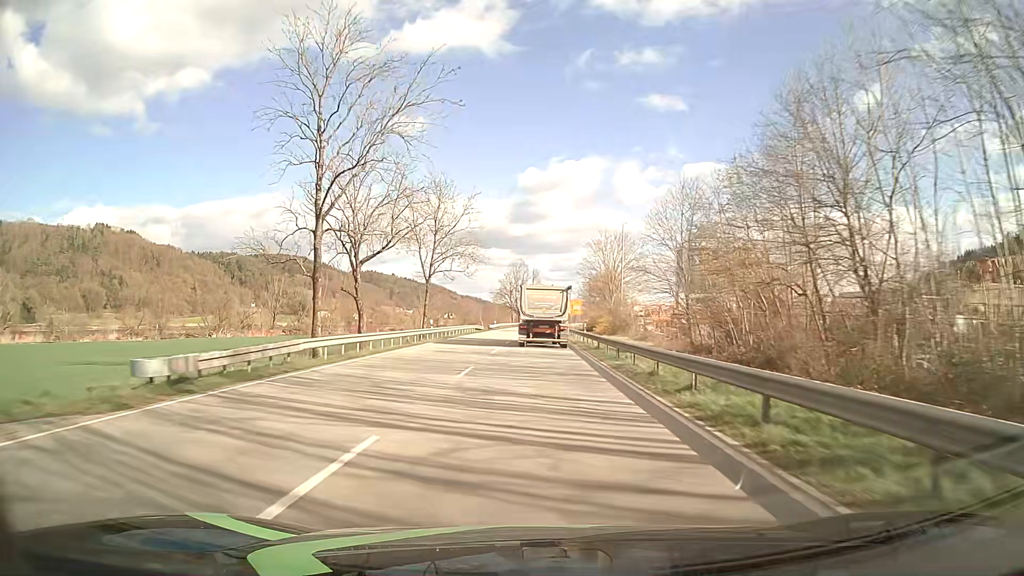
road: primary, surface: asphalt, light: Day
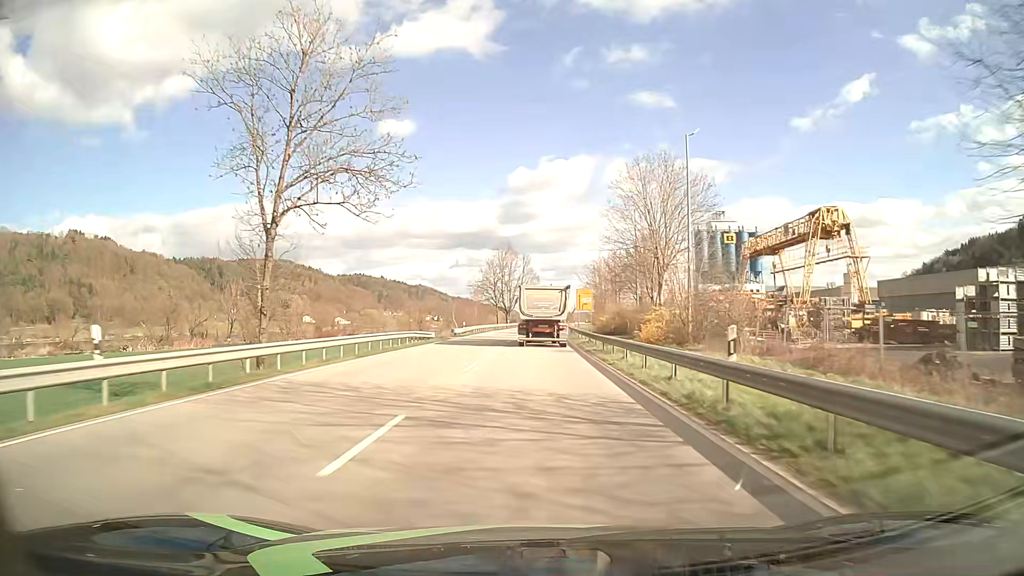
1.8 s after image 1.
(+0.2, +34.3) m; 0°
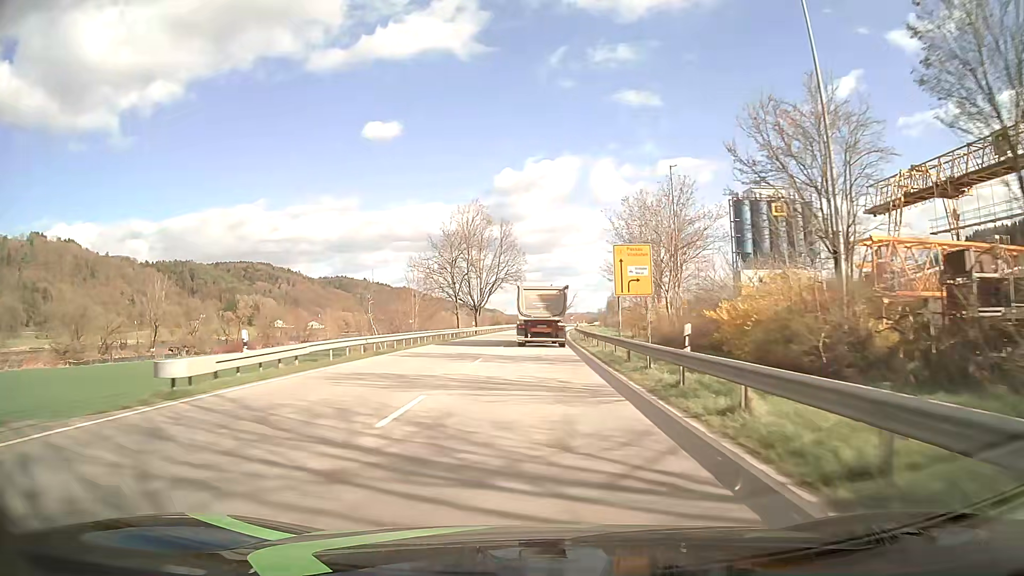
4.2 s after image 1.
(+0.6, +45.7) m; +1°
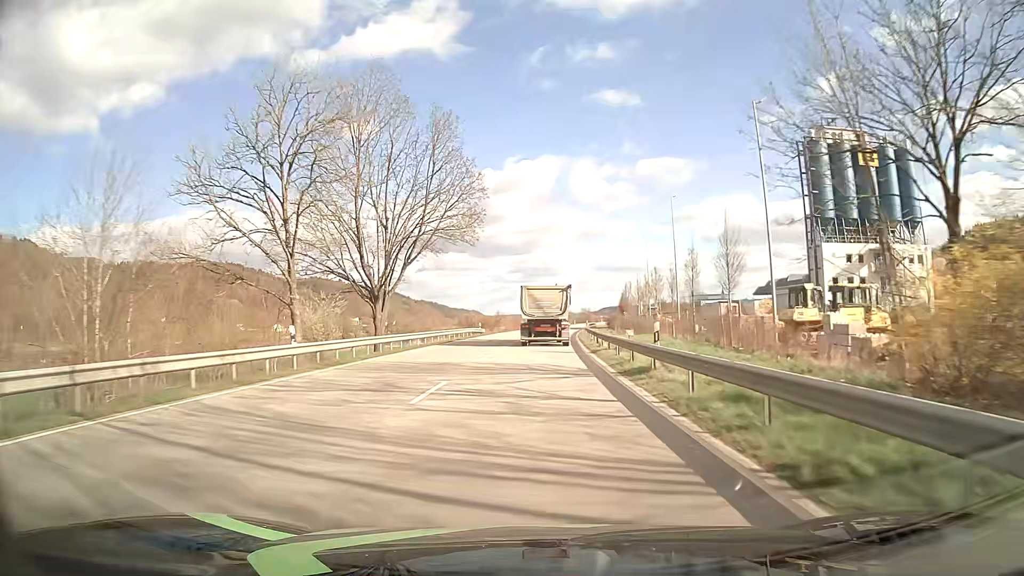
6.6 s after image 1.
(+0.6, +45.6) m; +2°
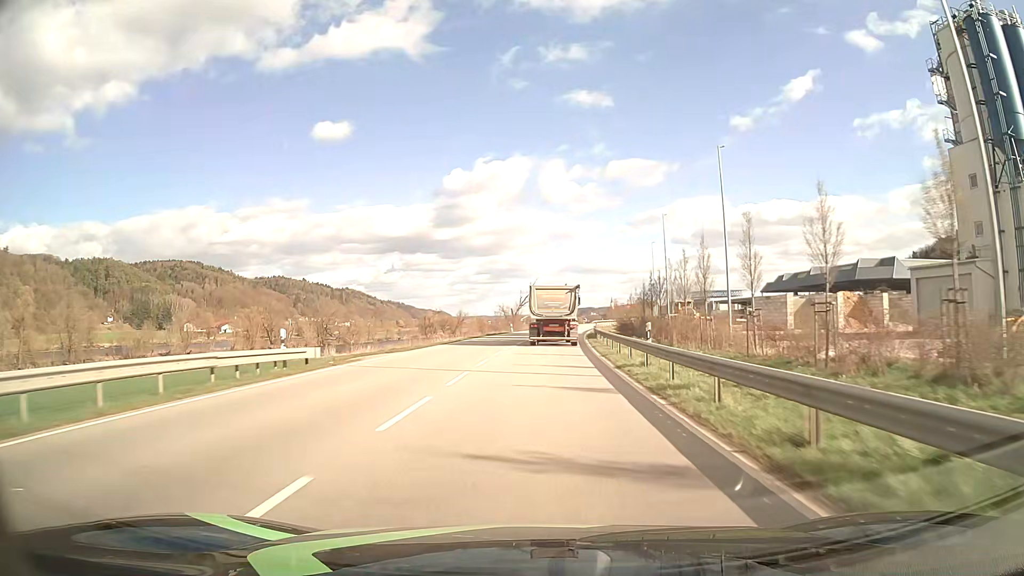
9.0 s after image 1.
(+0.9, +45.5) m; +2°
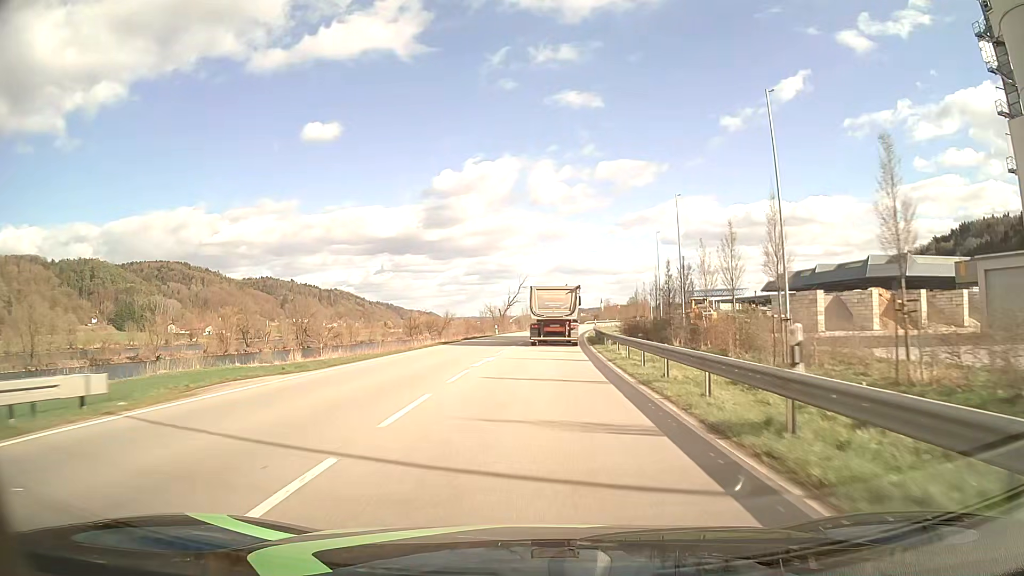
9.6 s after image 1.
(+0.1, +11.4) m; +1°
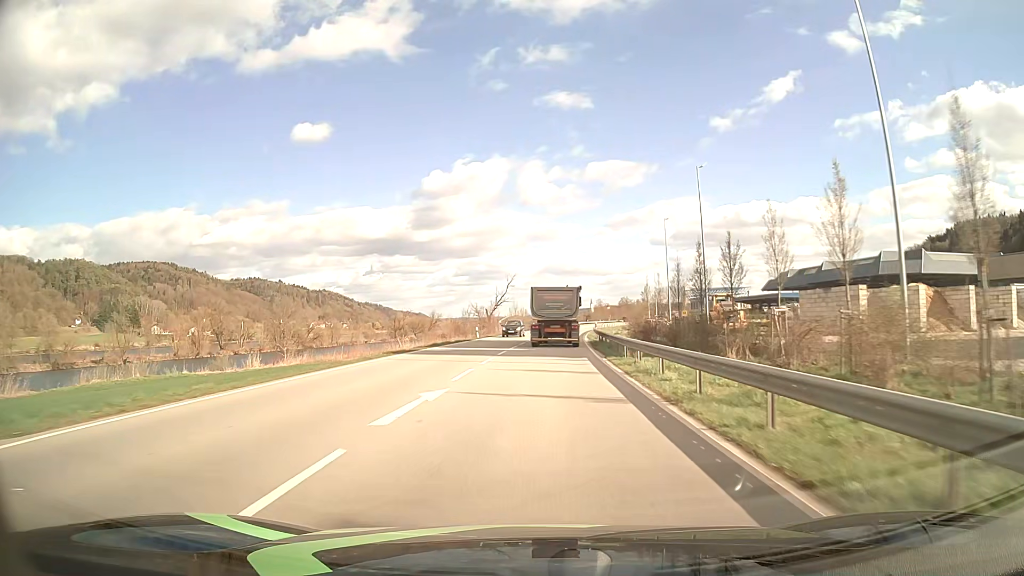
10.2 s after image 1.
(+0.1, +11.4) m; +1°
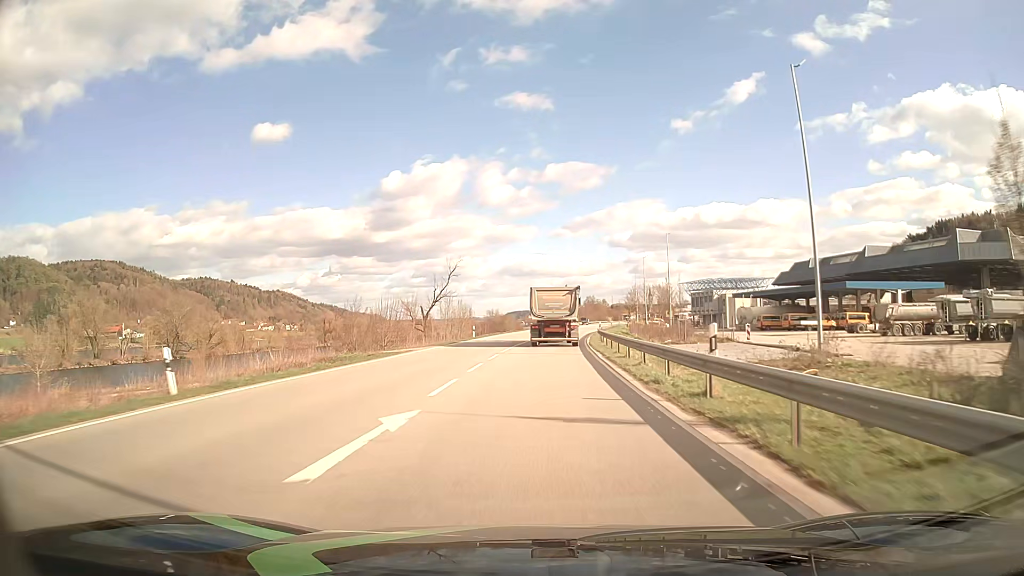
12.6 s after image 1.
(+1.4, +45.3) m; +4°
(0, +10) (0, +20) (+1, +30) (+1, +40) (+2, +50) (+2, +60) (+3, +70) (+4, +80) (+6, +90) (+7, +100) m
